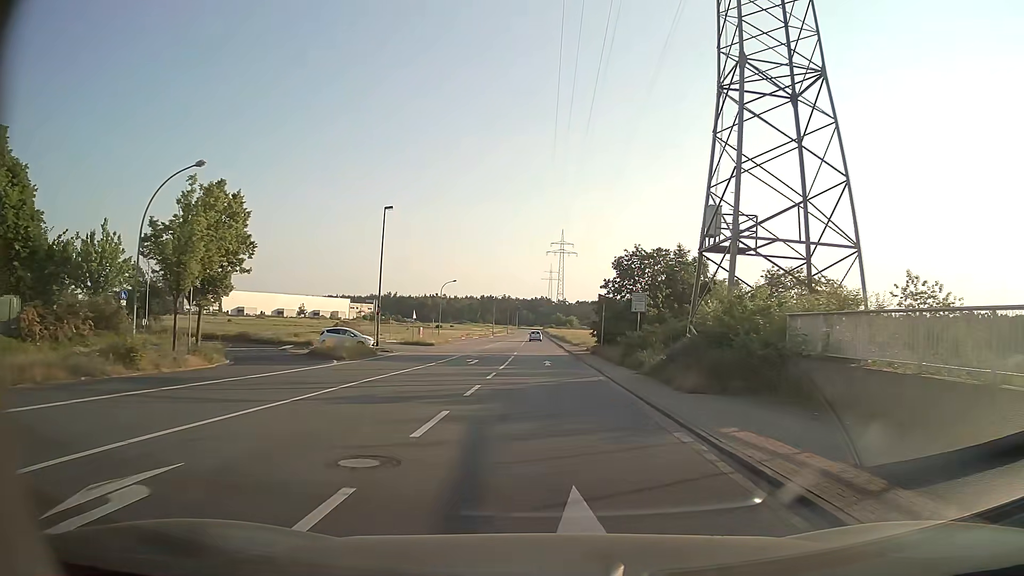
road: tertiary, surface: asphalt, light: Day
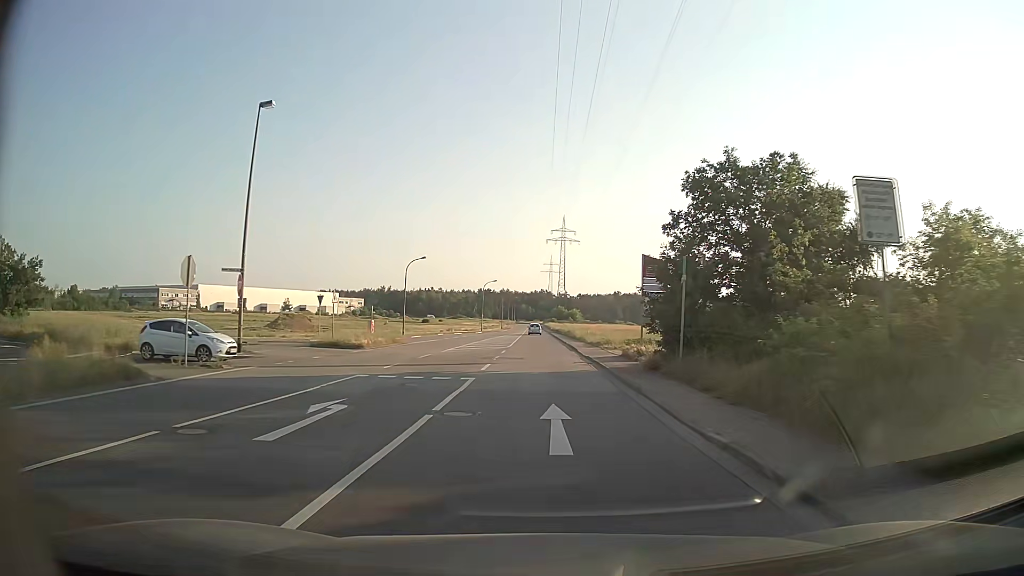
(+0.2, +23.7) m; 0°
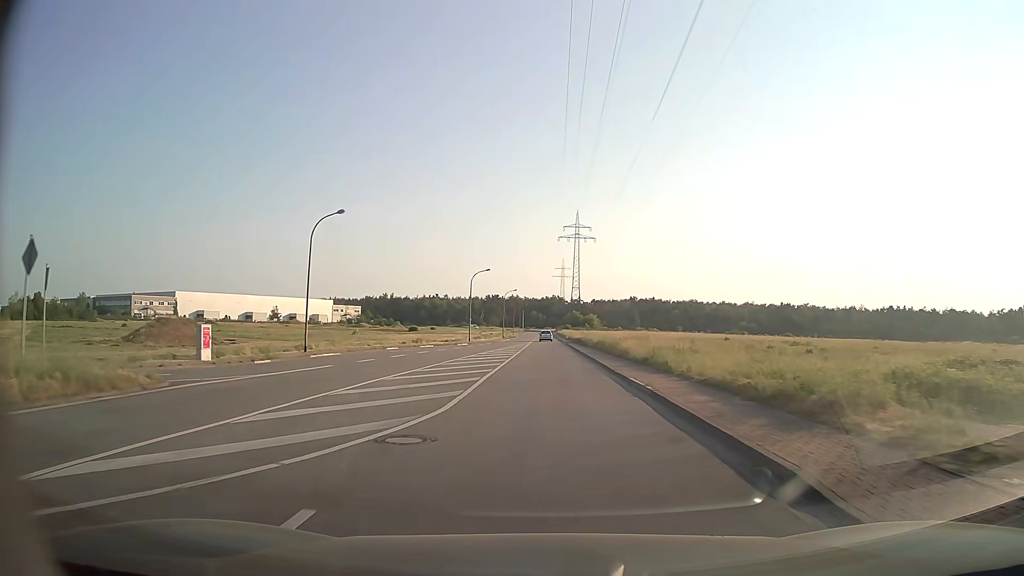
(-0.2, +31.4) m; -1°
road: unclassified
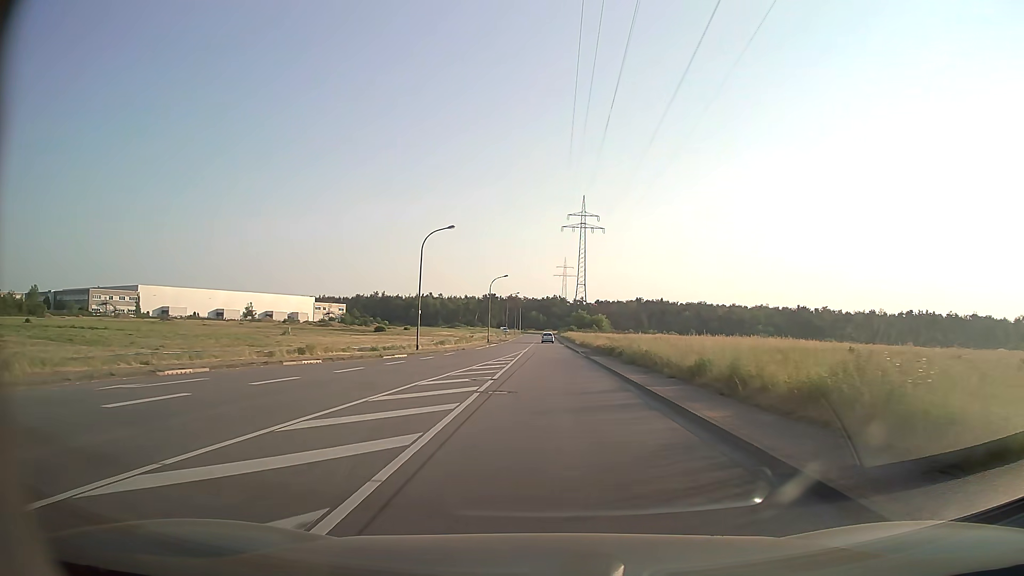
(-0.1, +31.0) m; 0°
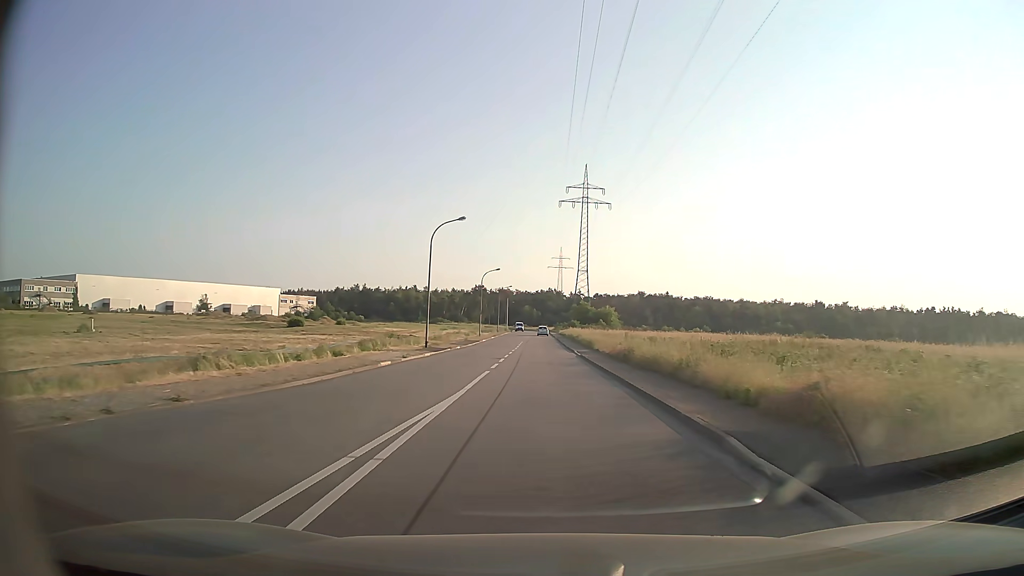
(+0.2, +38.8) m; 0°
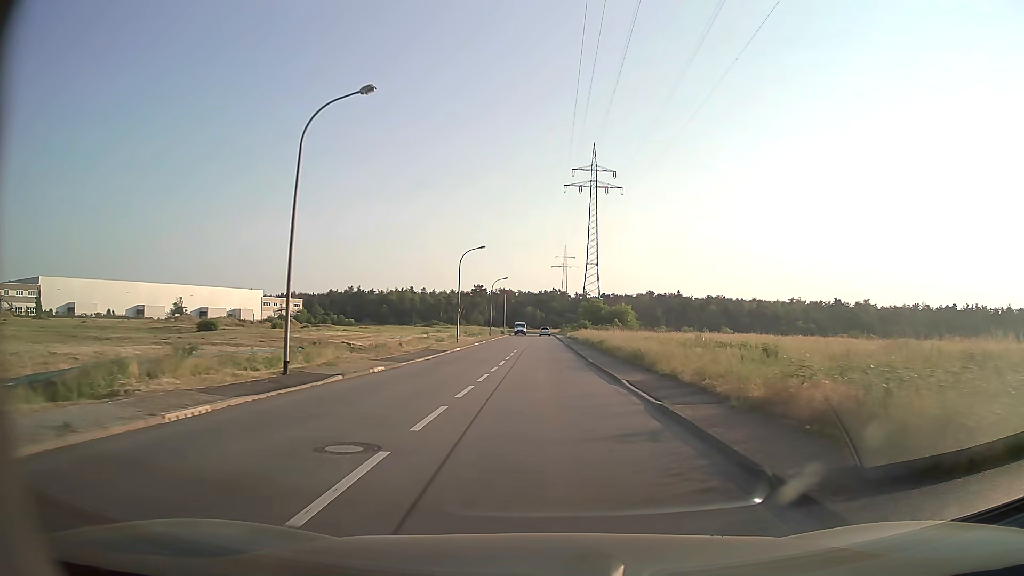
(0.0, +23.3) m; 0°
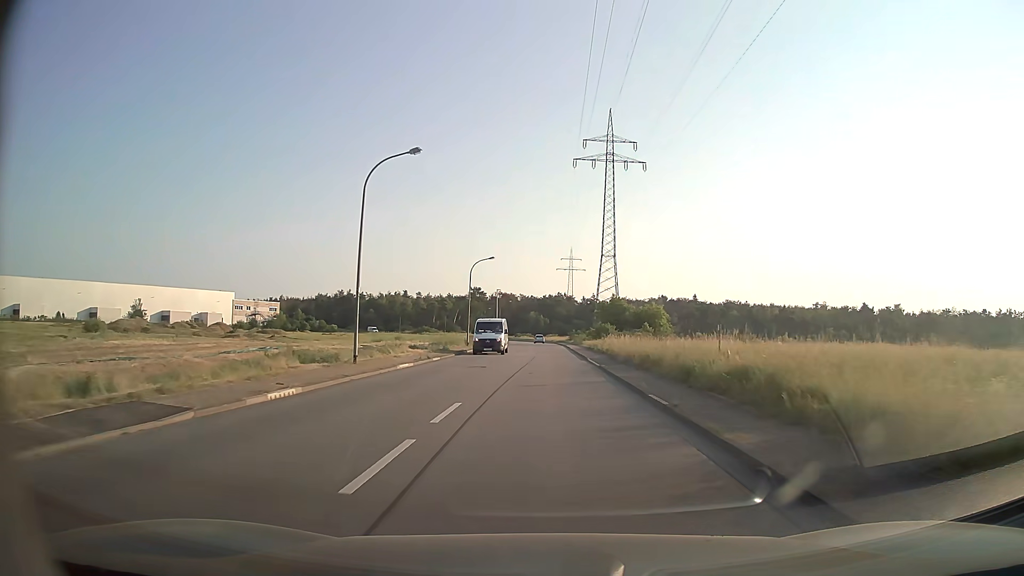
(-0.1, +31.0) m; 0°
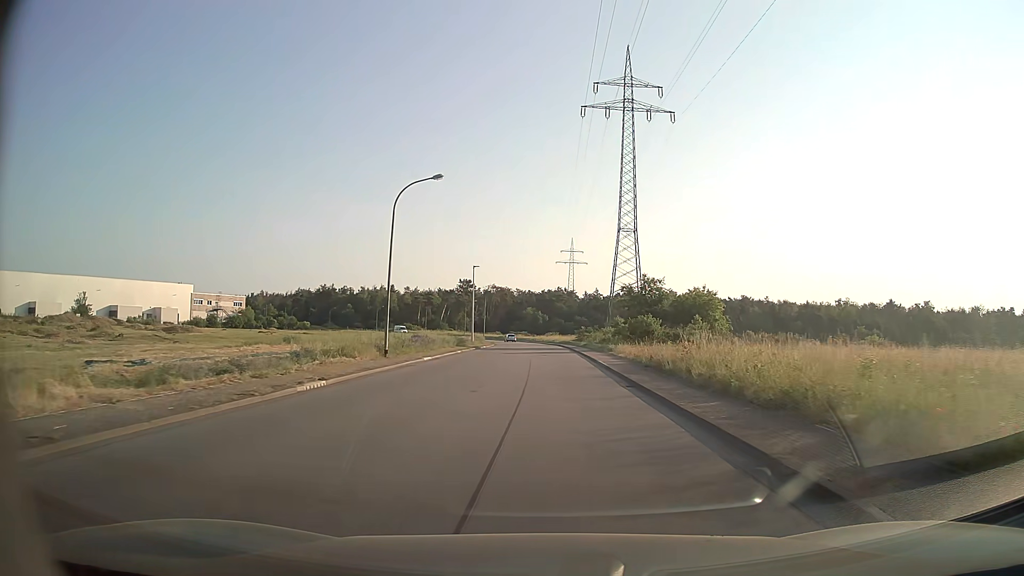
(-0.1, +30.9) m; 0°
(0, +10) (0, +20) (0, +30) (0, +40) (0, +50) (0, +60) (0, +70) (-1, +80) (-1, +90) (-2, +100) m
